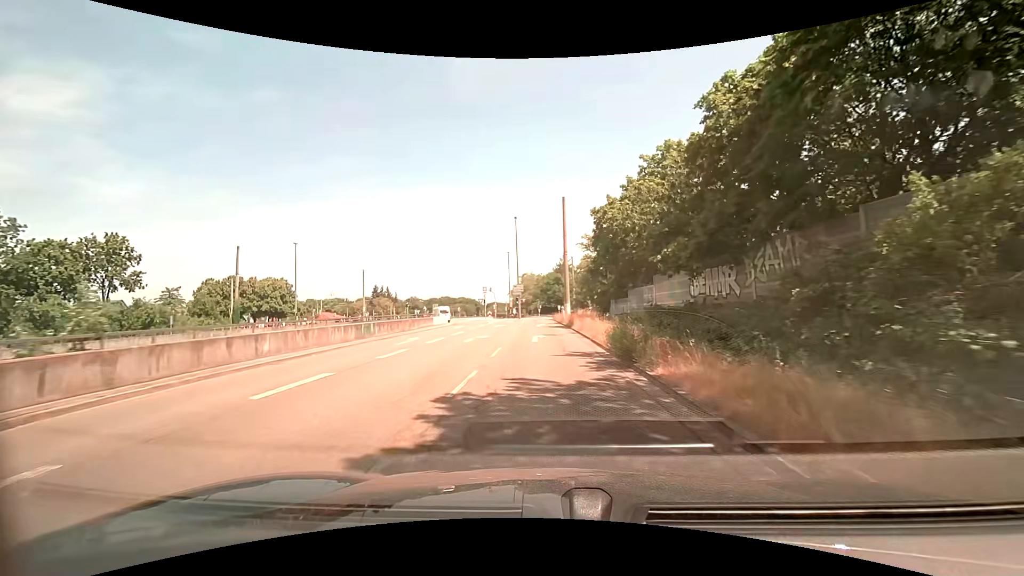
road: trunk_link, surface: asphalt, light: Day
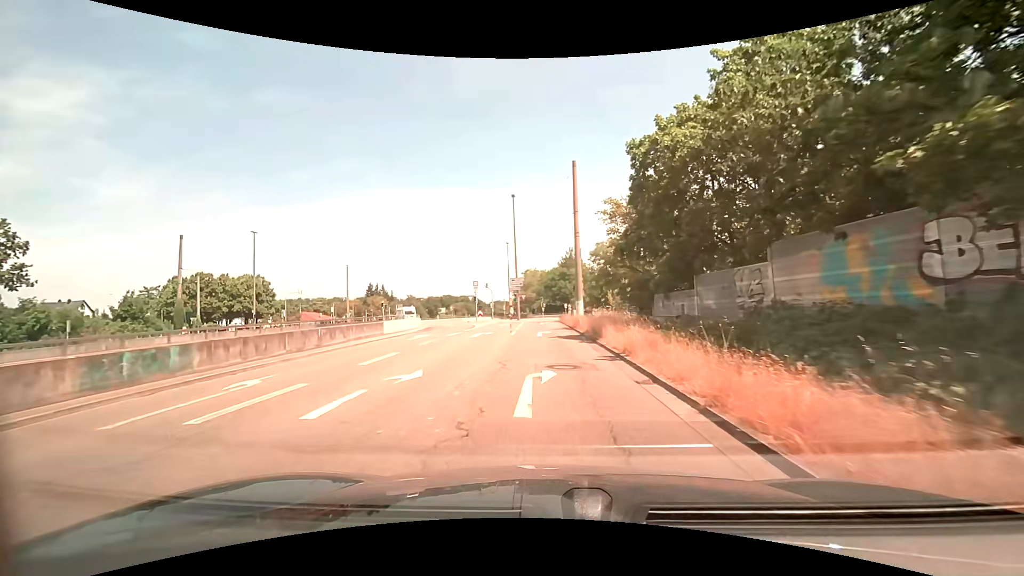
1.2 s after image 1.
(-0.1, +13.3) m; 0°
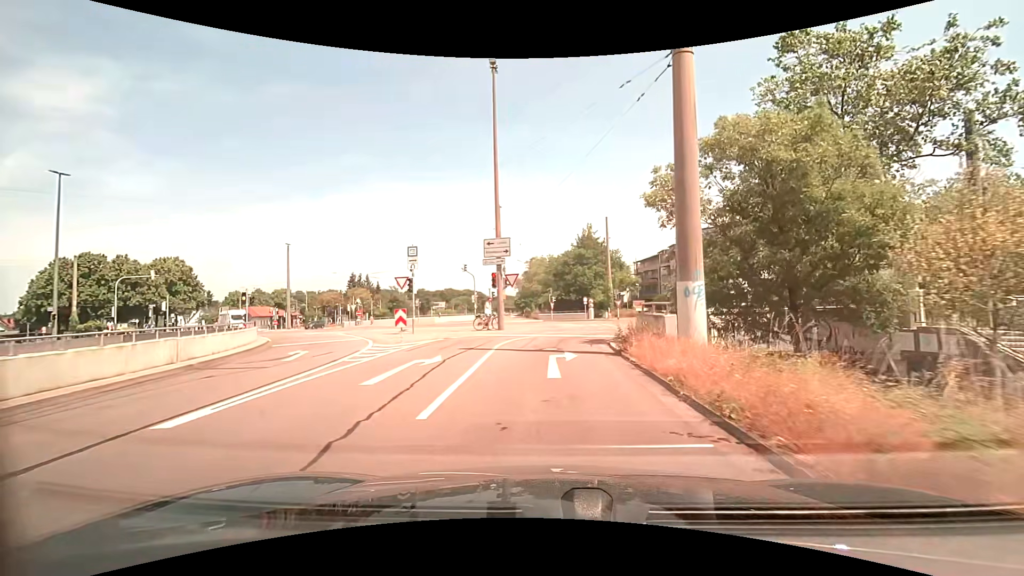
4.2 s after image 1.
(-0.5, +29.9) m; -1°
(0, +10) (+1, +20) (+7, +28) (+16, +31) (+26, +28) (+35, +26) (+45, +23) (+55, +20) (+64, +17) (+74, +14) m
